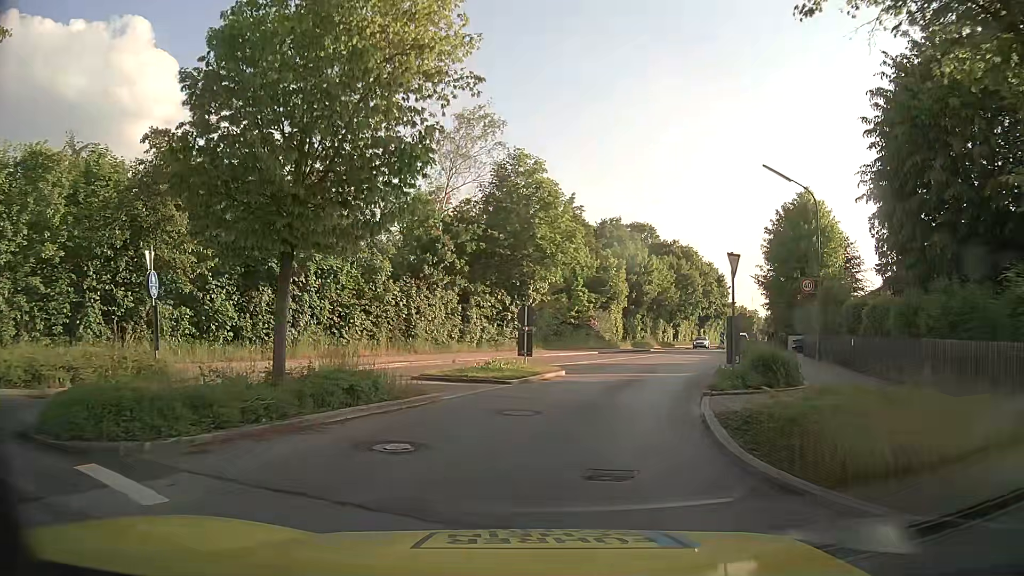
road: tertiary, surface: asphalt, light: Day
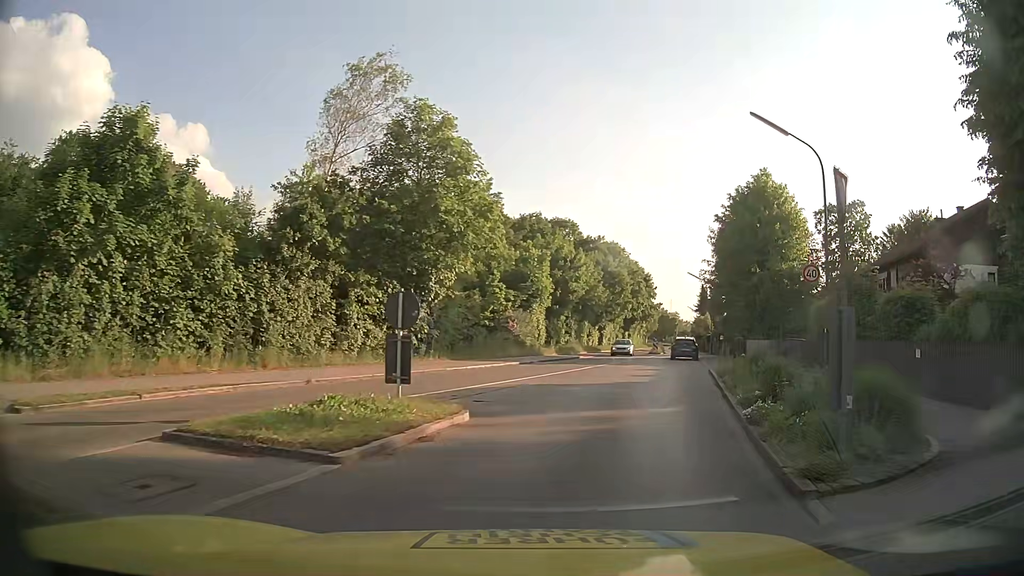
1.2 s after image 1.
(+0.4, +8.4) m; +7°
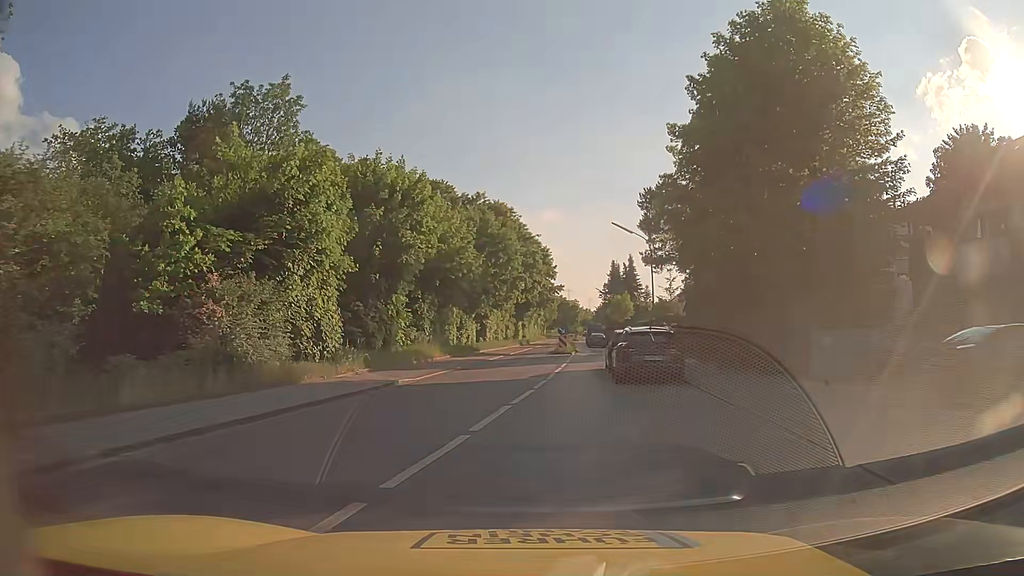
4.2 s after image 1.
(+4.0, +25.8) m; +9°
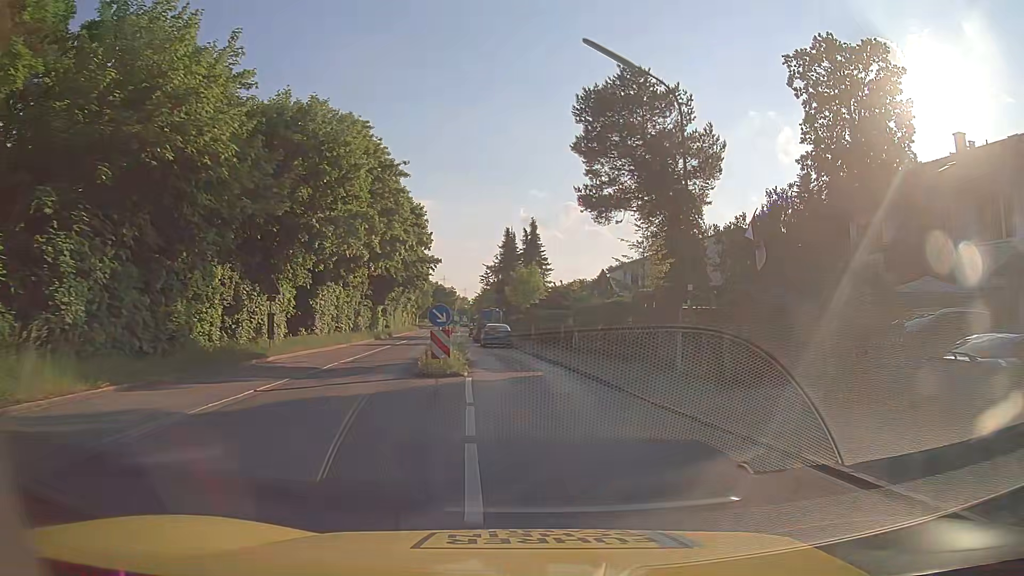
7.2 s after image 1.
(+1.0, +26.7) m; +11°
(0, +10) (0, +20) (-1, +30) (-4, +39) (-6, +49) (-8, +59) (-9, +69) (-9, +79) (-9, +89) (-9, +99) m
